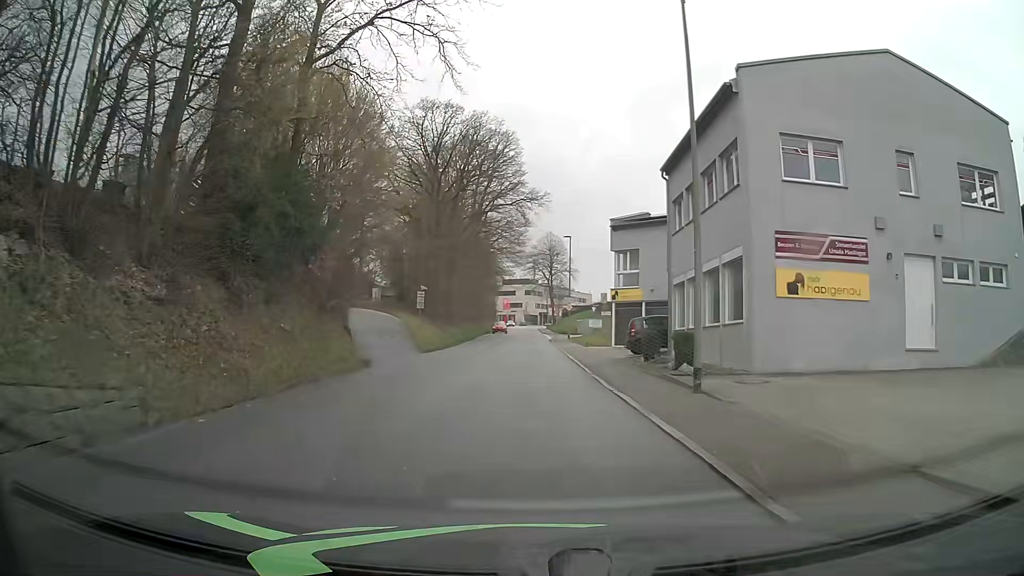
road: tertiary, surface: asphalt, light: Day
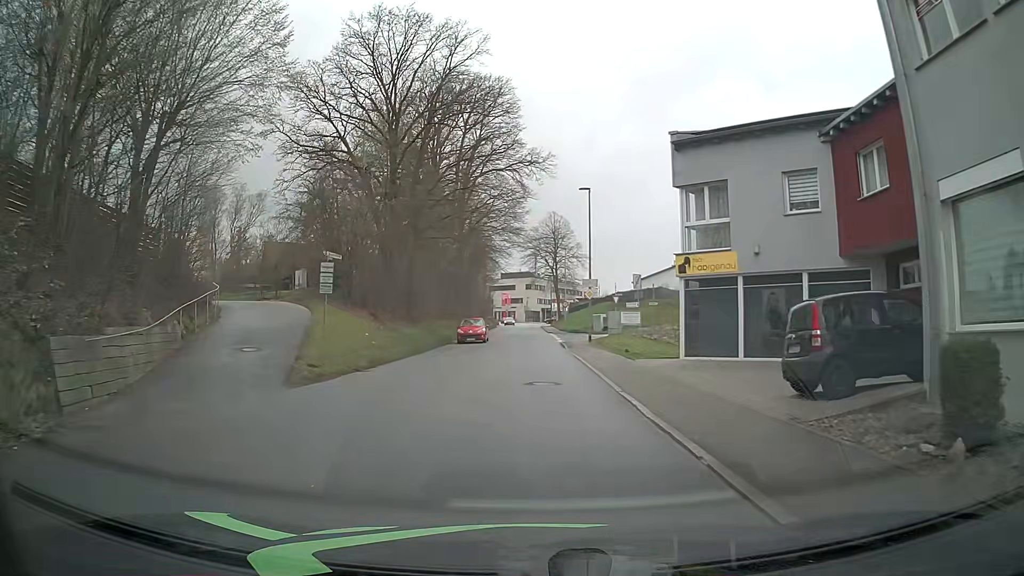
(-0.1, +17.9) m; 0°
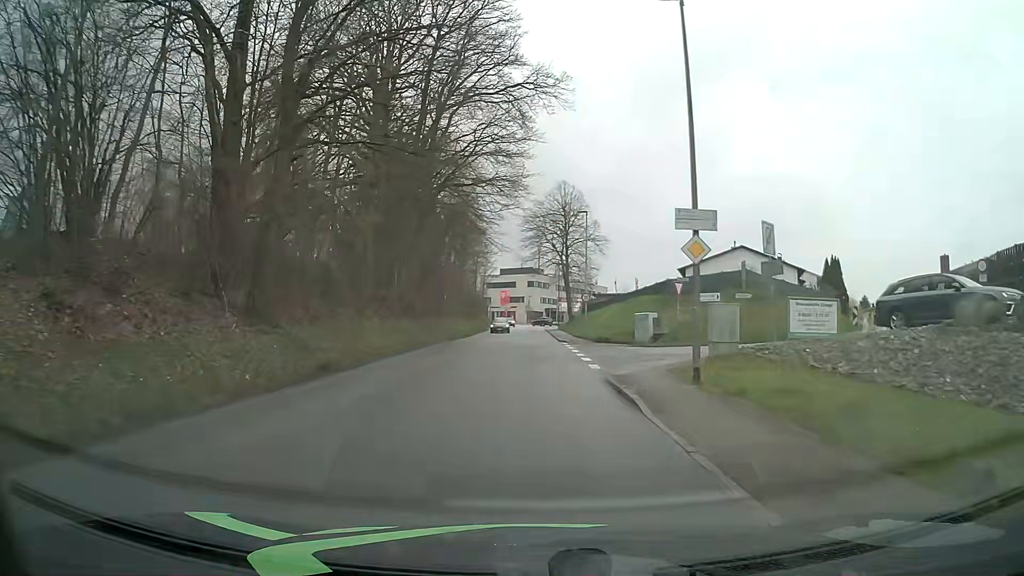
(-0.1, +22.4) m; 0°
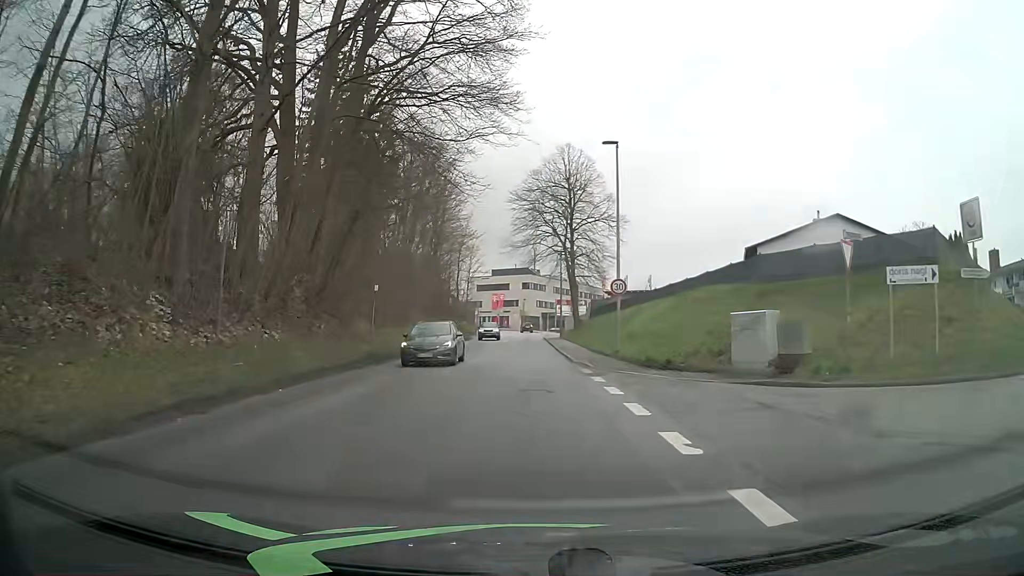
(+0.2, +17.8) m; +1°
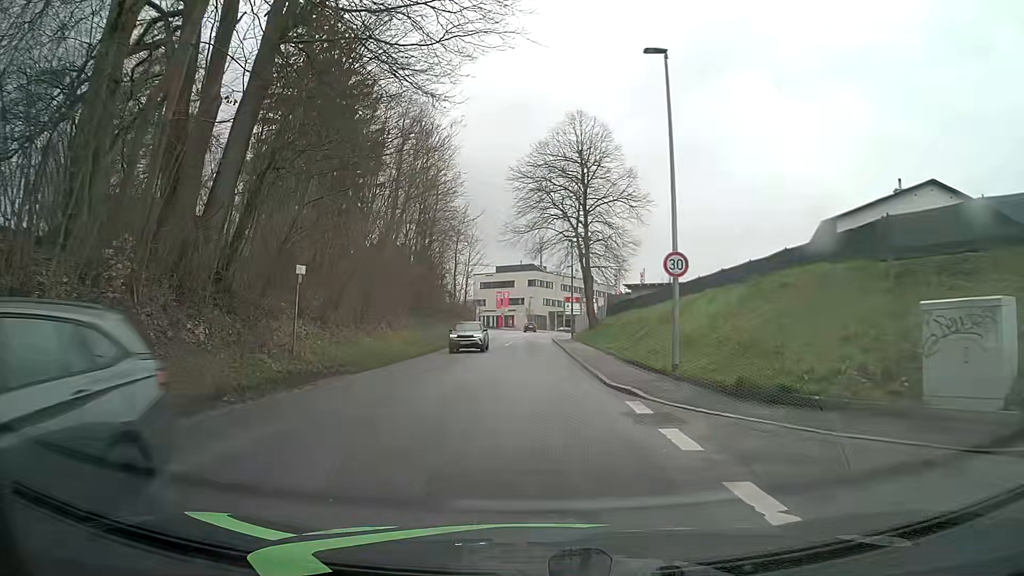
(0.0, +8.9) m; -1°
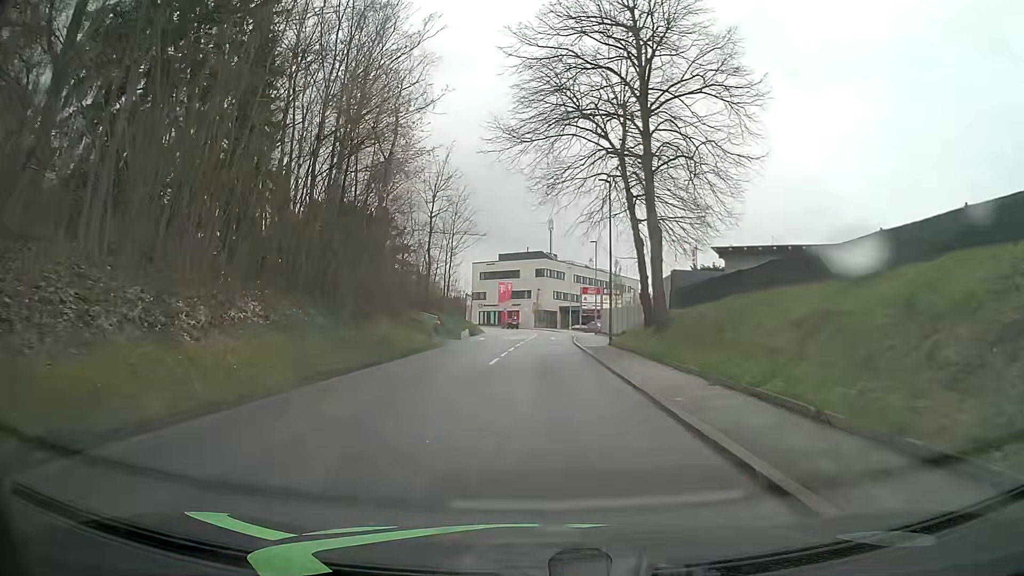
(-0.1, +22.5) m; -1°
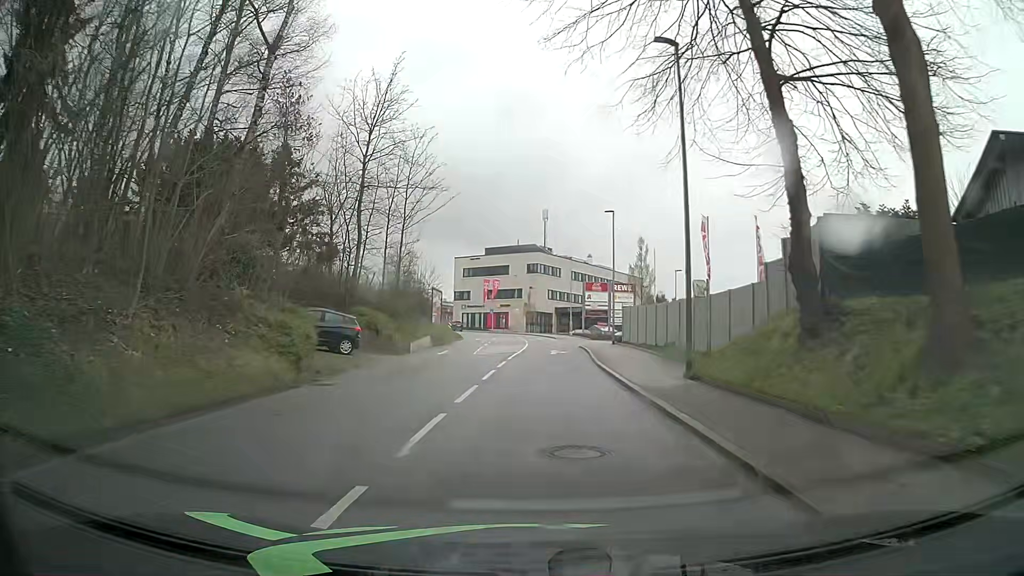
(+0.2, +17.9) m; +1°
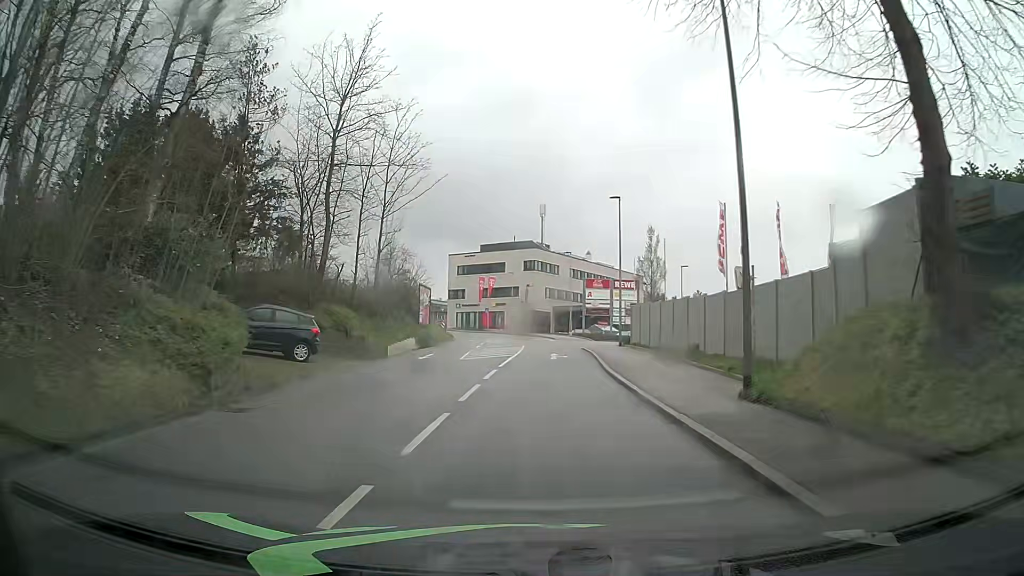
(0.0, +4.5) m; +1°
(0, +10) (0, +20) (0, +30) (0, +40) (0, +50) (0, +60) (-2, +70) (-3, +80) (-6, +89) (-10, +98) m
